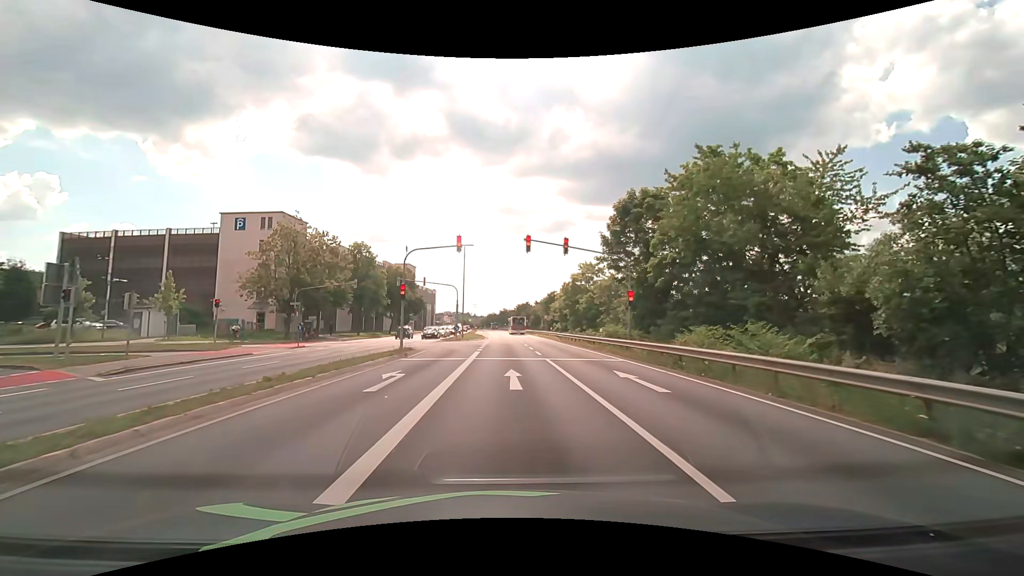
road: primary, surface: asphalt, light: Day
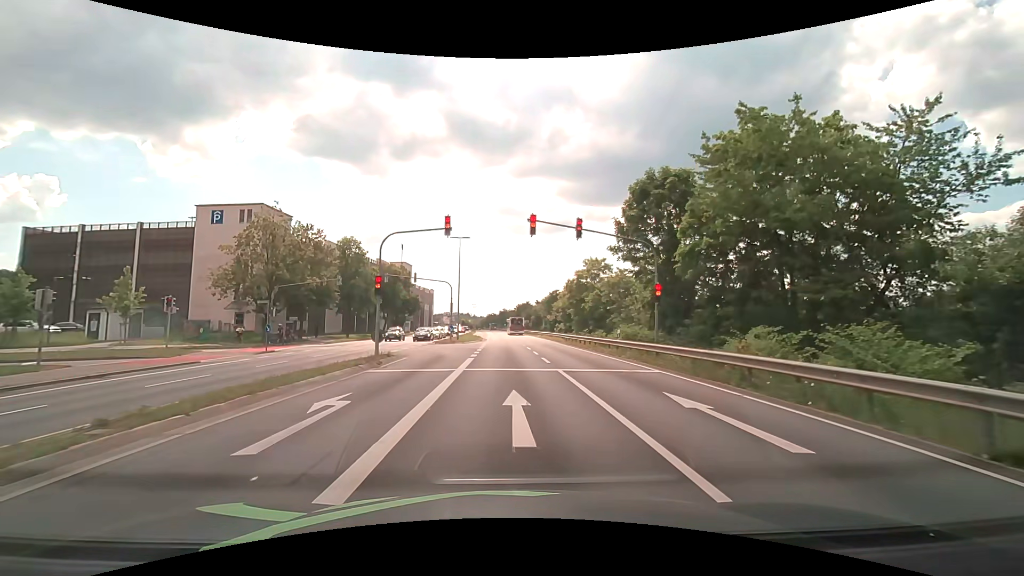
(0.0, +4.8) m; 0°
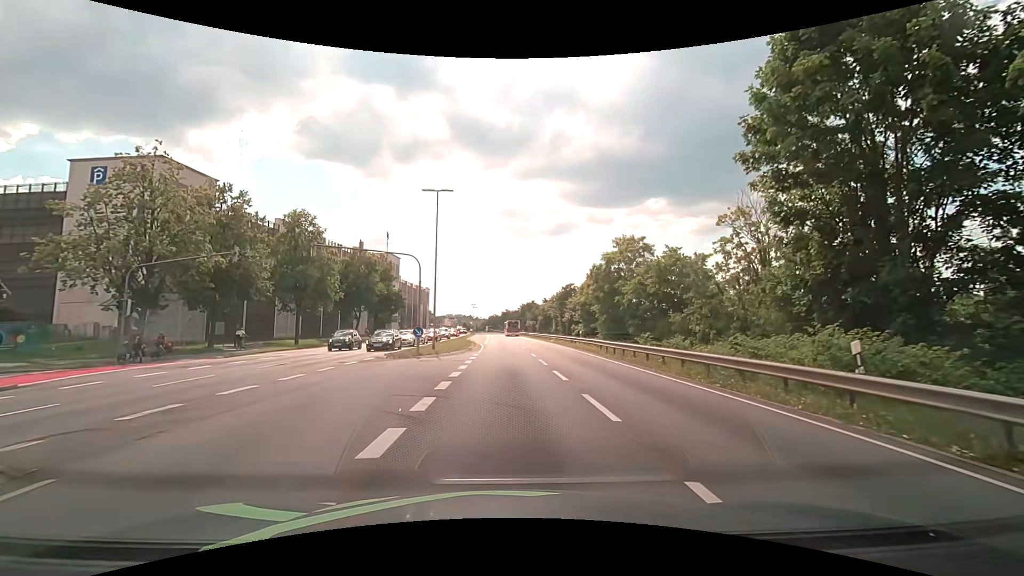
(0.0, +17.6) m; 0°
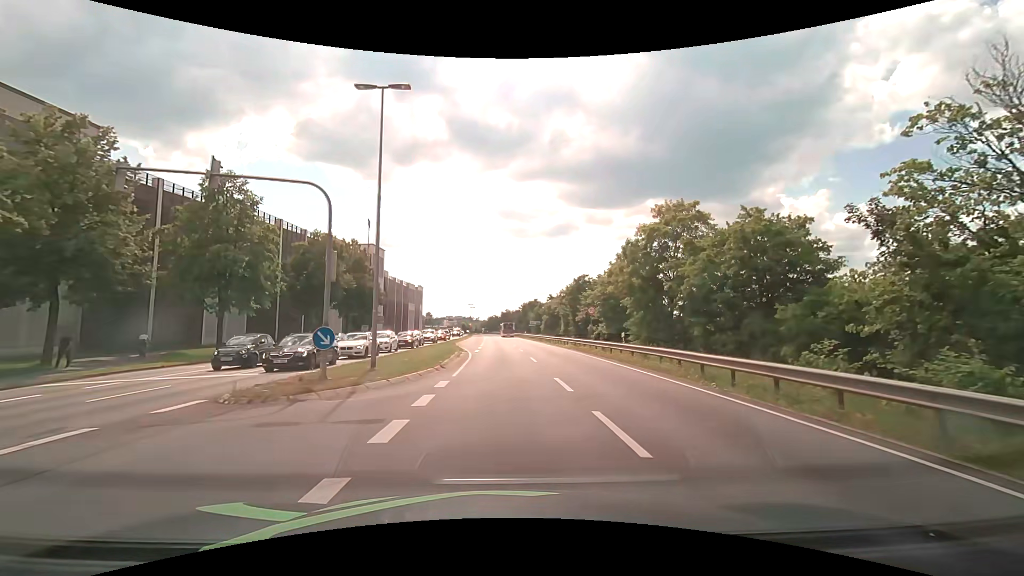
(0.0, +14.2) m; 0°
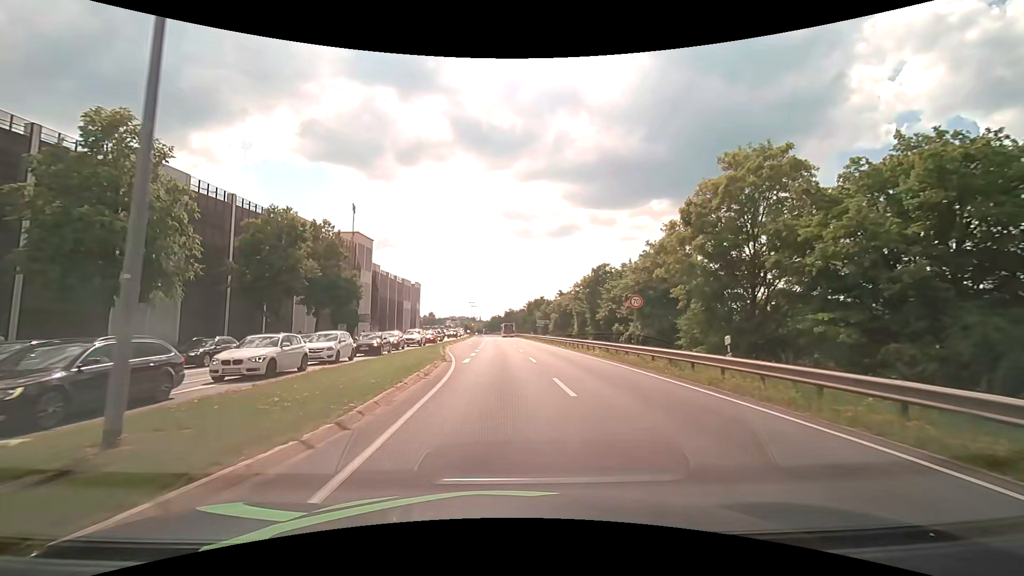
(0.0, +11.6) m; -1°
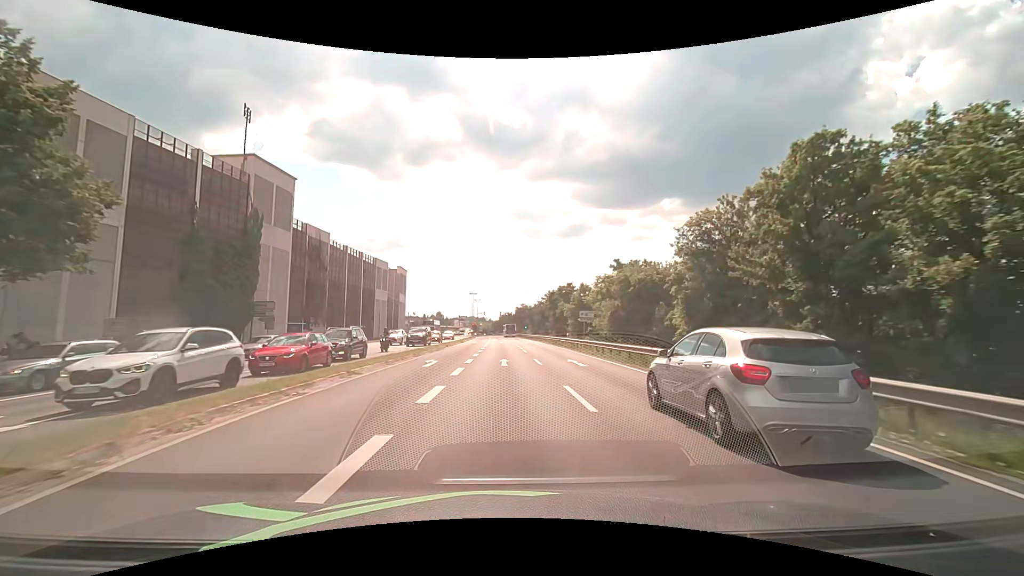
(-0.3, +36.8) m; -1°
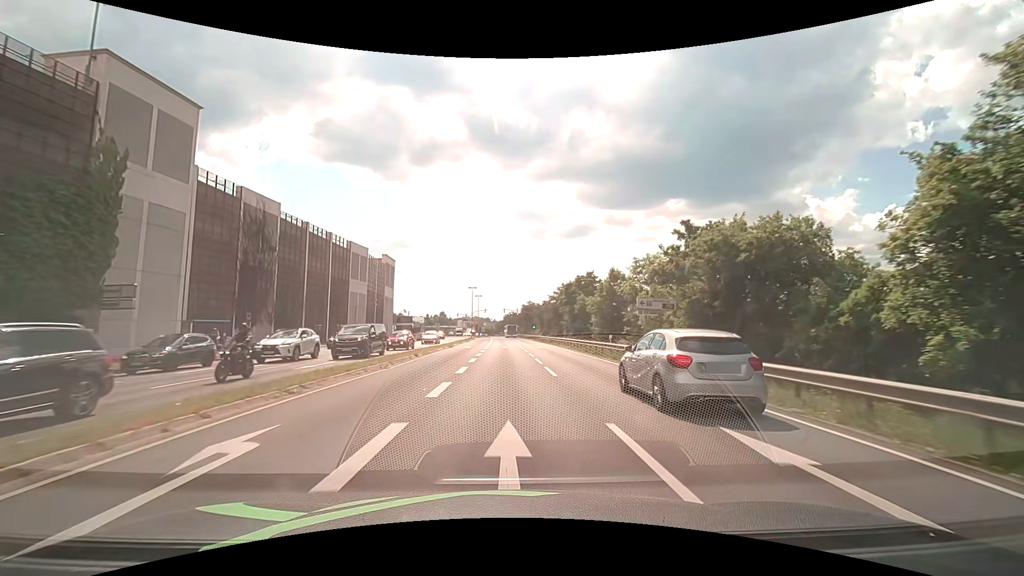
(-0.1, +17.4) m; -1°
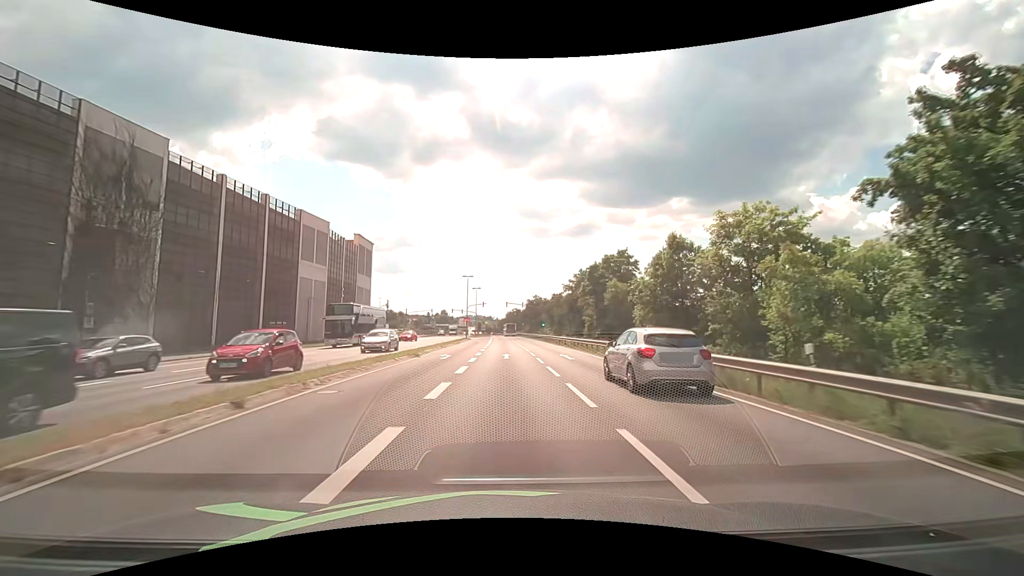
(0.0, +18.7) m; 0°
(0, +10) (0, +20) (0, +30) (0, +40) (0, +50) (-1, +60) (-1, +70) (-1, +80) (-1, +90) (-2, +100) m
